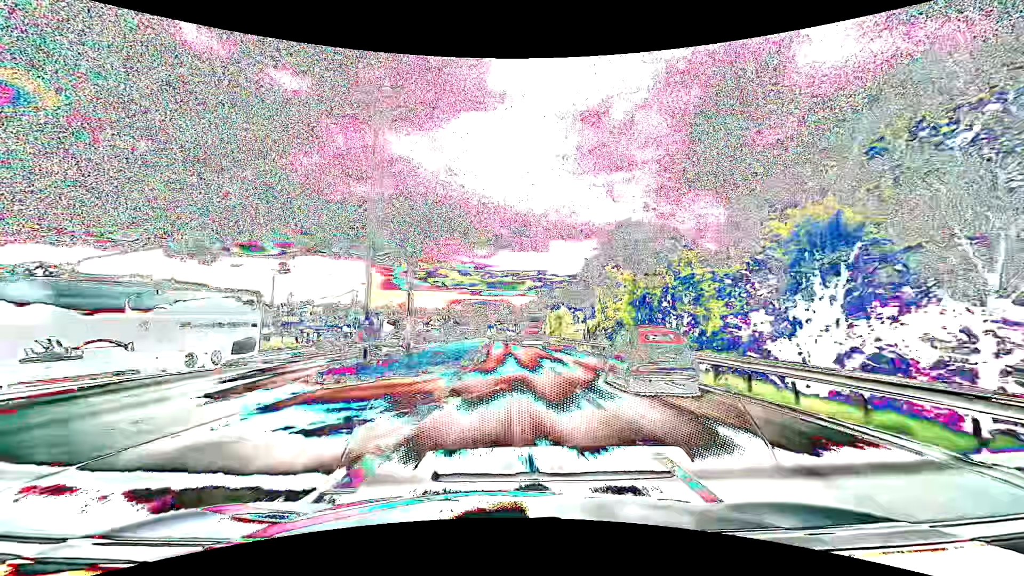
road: primary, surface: asphalt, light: Day
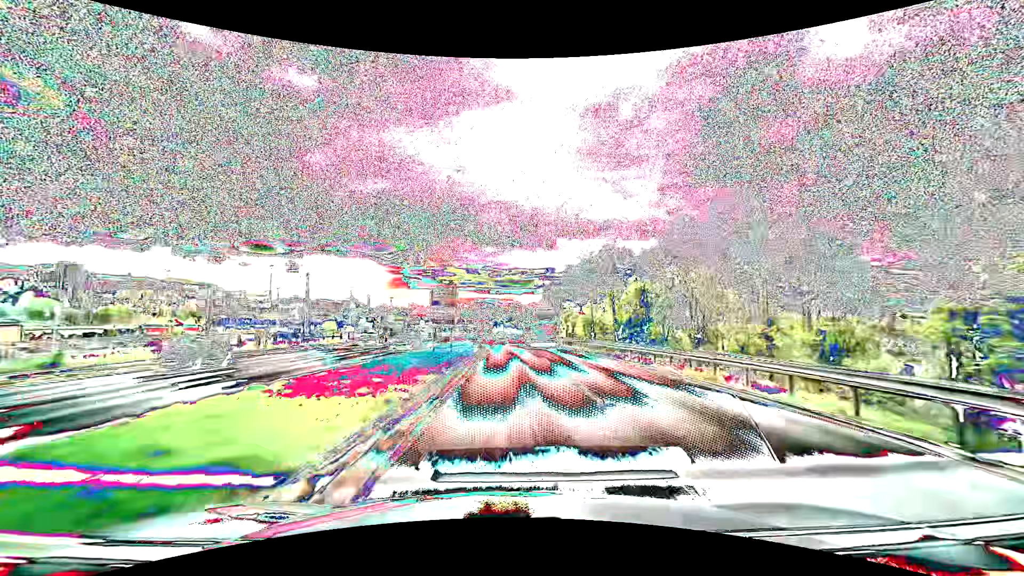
(-0.6, +53.8) m; -1°
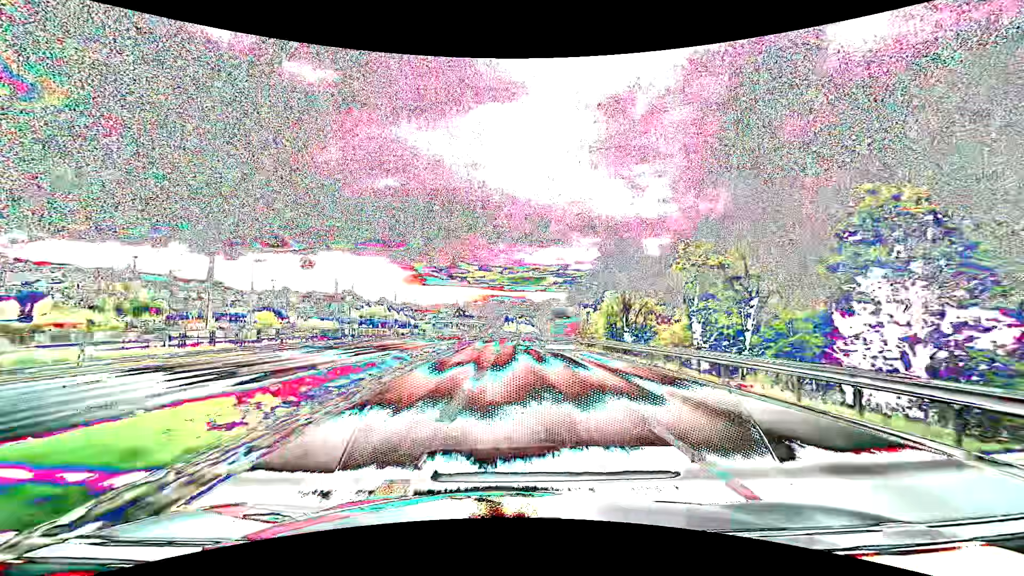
(-0.3, +53.8) m; -1°
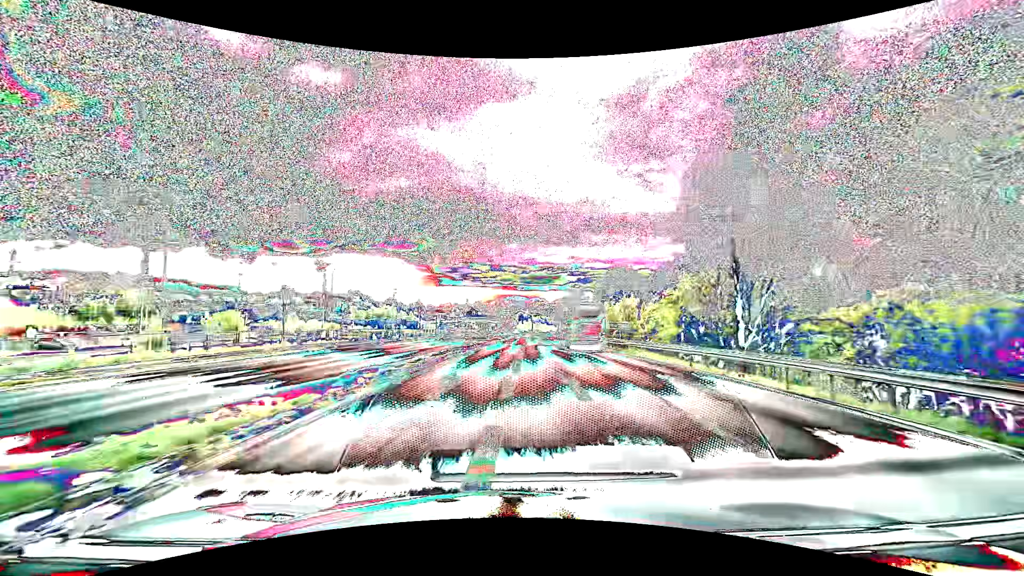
(-0.2, +21.6) m; -1°
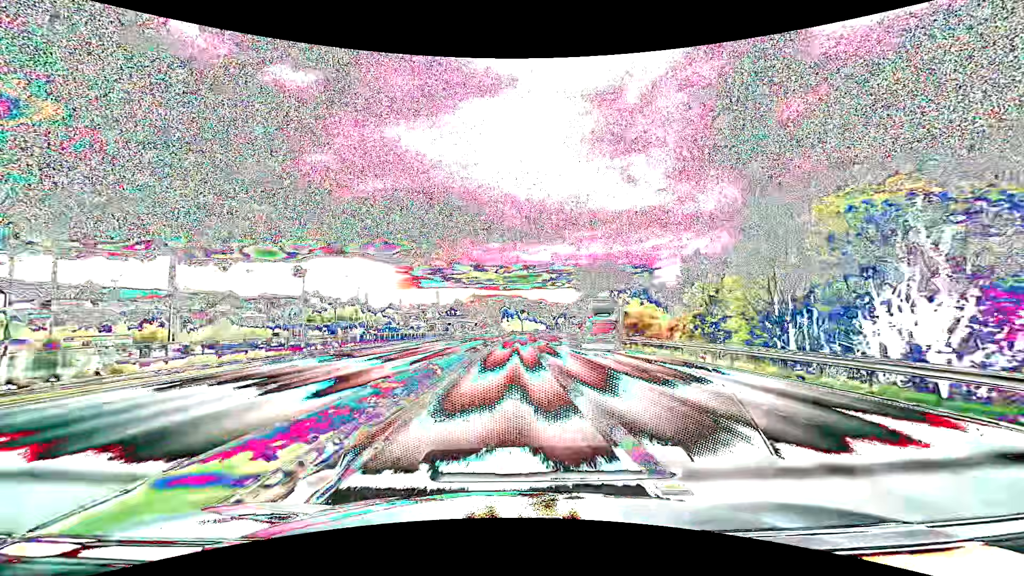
(+0.4, +53.7) m; +2°
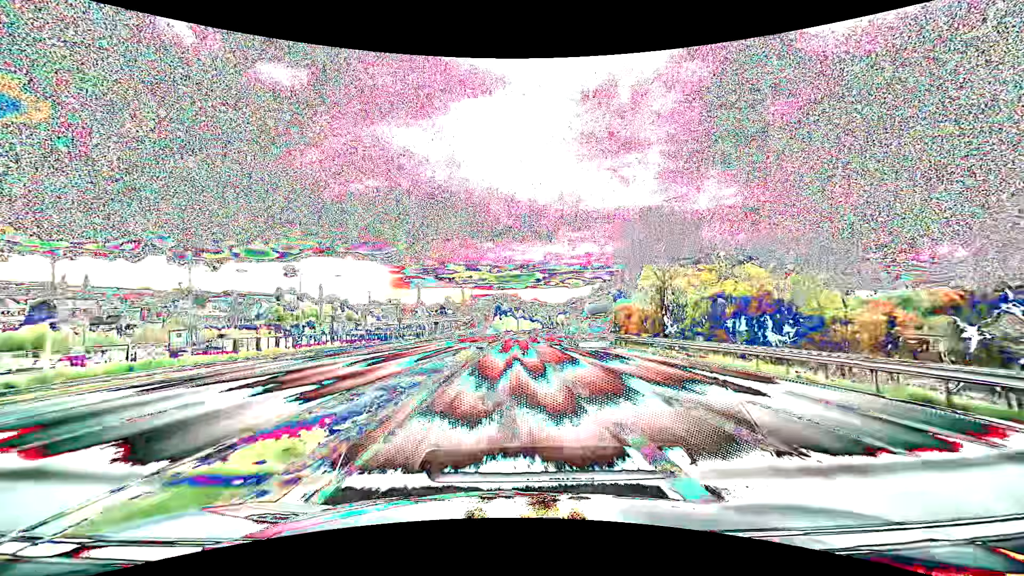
(+0.3, +30.2) m; +1°
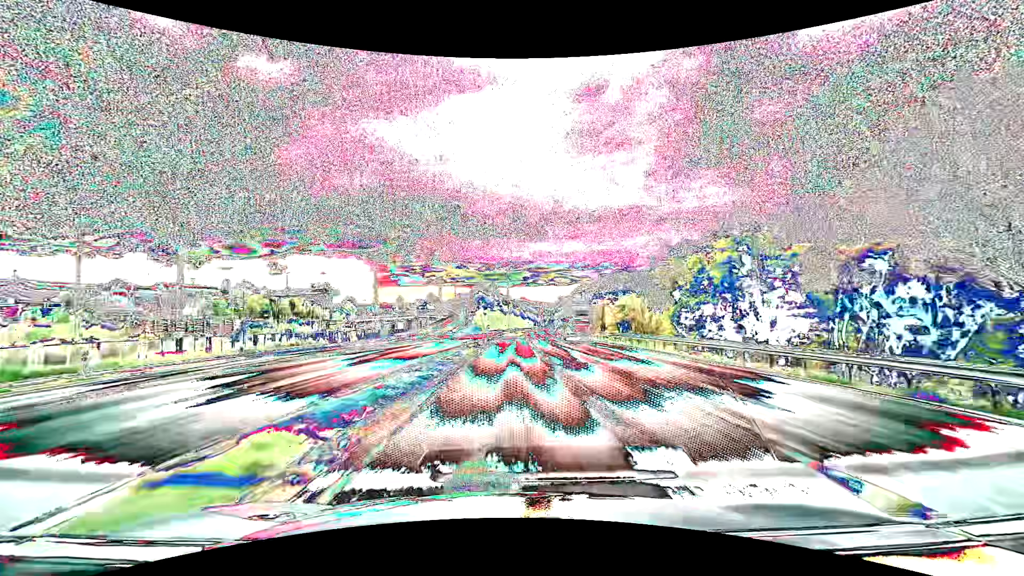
(+0.4, +45.1) m; +1°
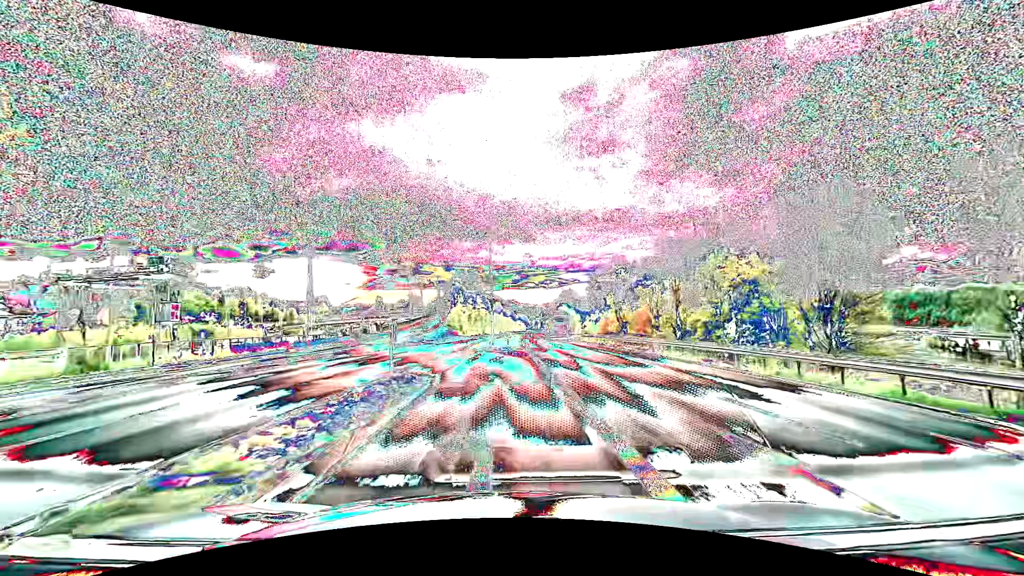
(+0.5, +38.4) m; +1°
